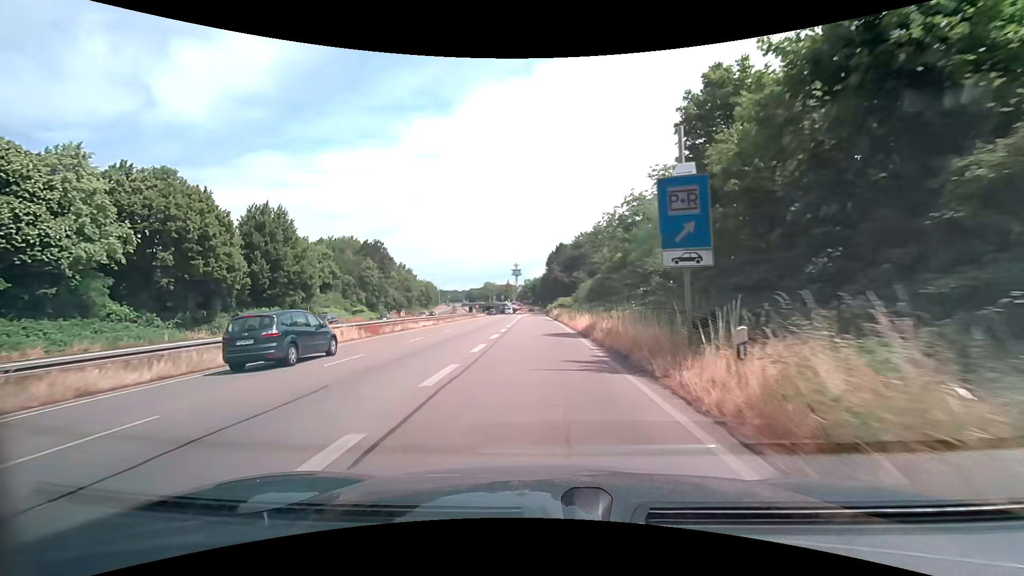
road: trunk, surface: asphalt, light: Day
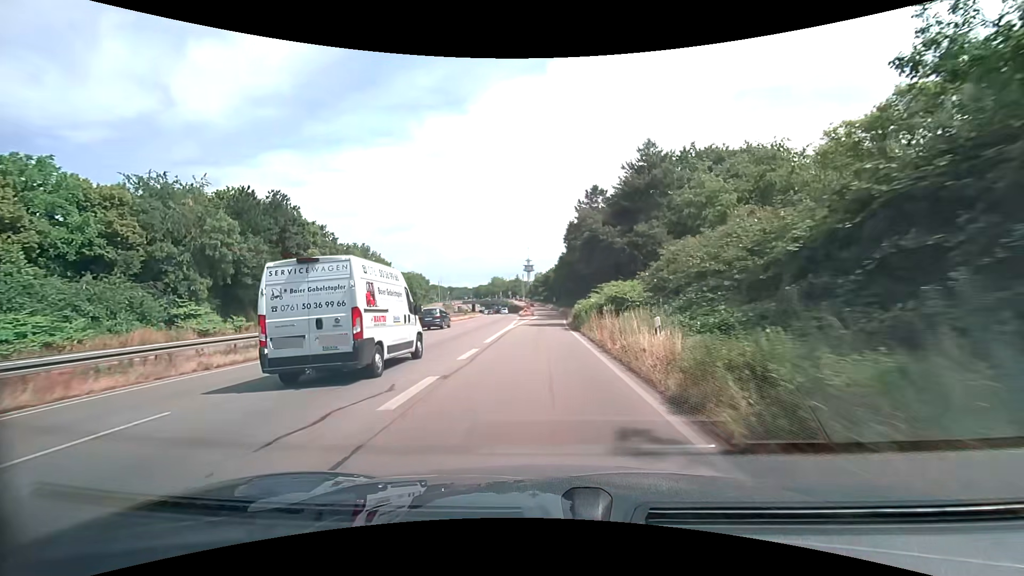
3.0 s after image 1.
(-0.7, +44.7) m; -1°
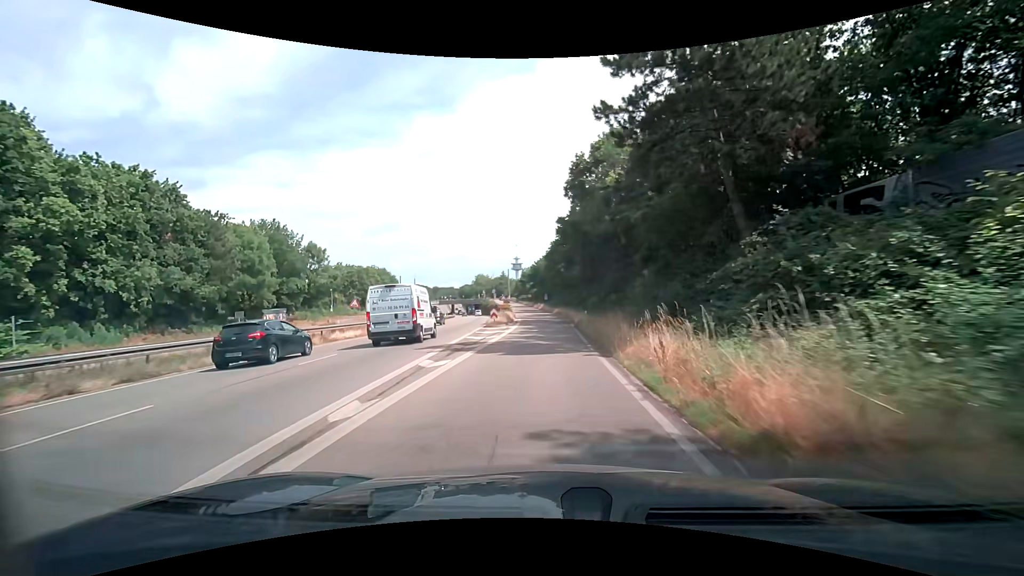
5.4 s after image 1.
(0.0, +34.9) m; 0°
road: trunk_link
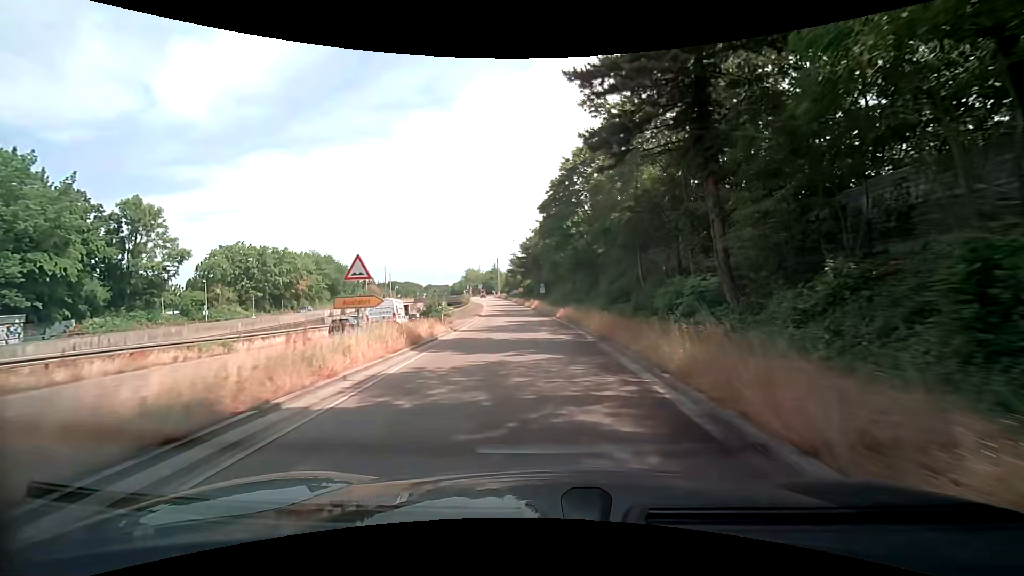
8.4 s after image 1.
(+0.8, +43.1) m; +1°
(0, +10) (0, +20) (0, +30) (-1, +40) (-1, +50) (-2, +60) (-3, +70) (-4, +80) (-6, +90) (-7, +100) m
